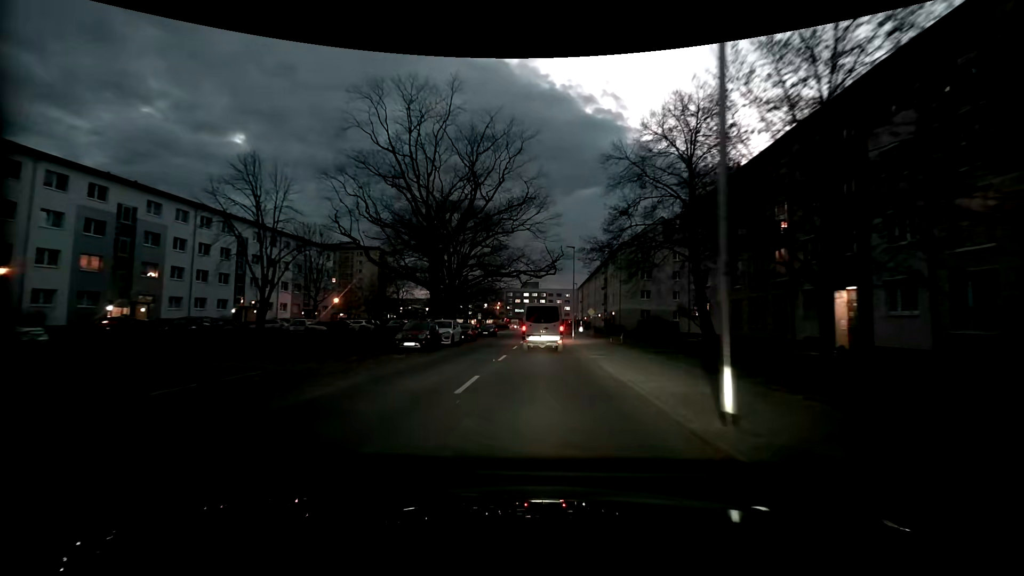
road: tertiary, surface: asphalt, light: Dusk
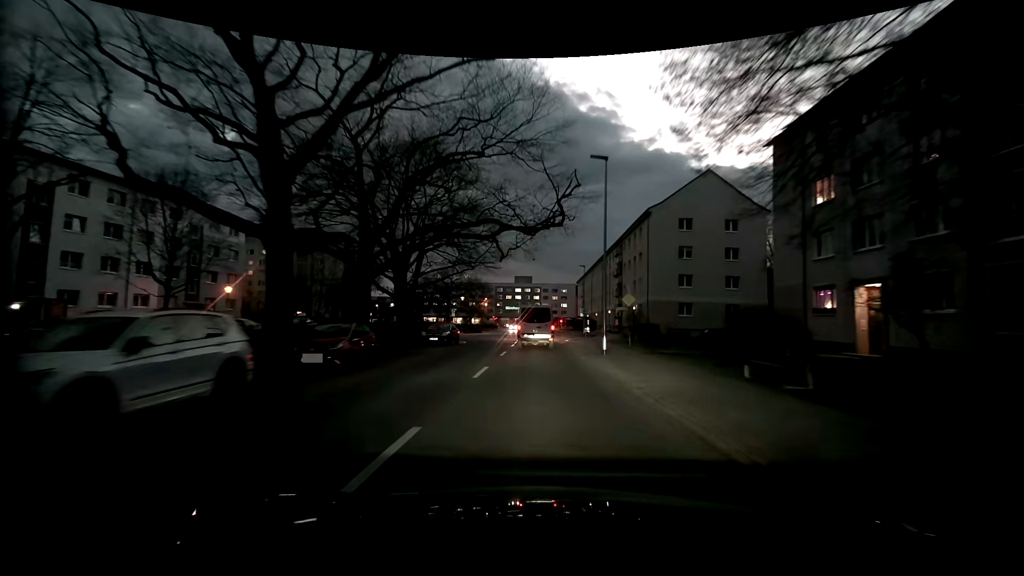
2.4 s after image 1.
(-0.1, +24.1) m; 0°
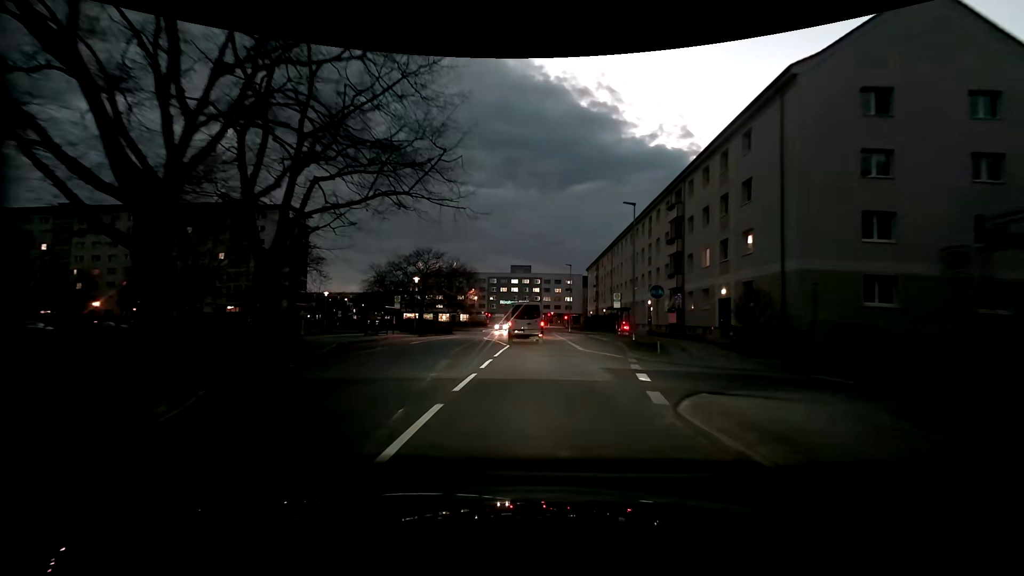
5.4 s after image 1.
(0.0, +30.0) m; 0°
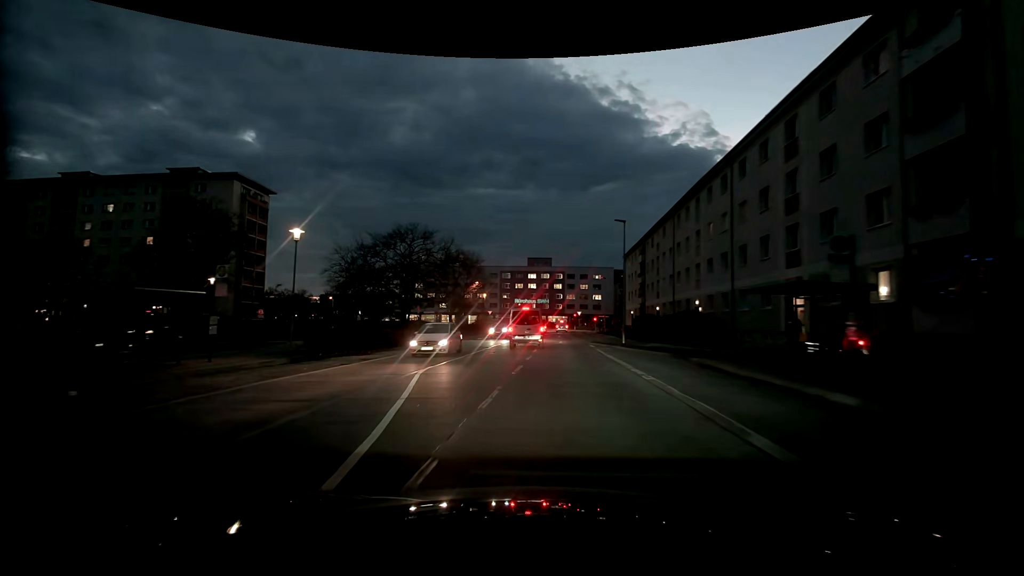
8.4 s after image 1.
(-0.4, +26.8) m; -3°
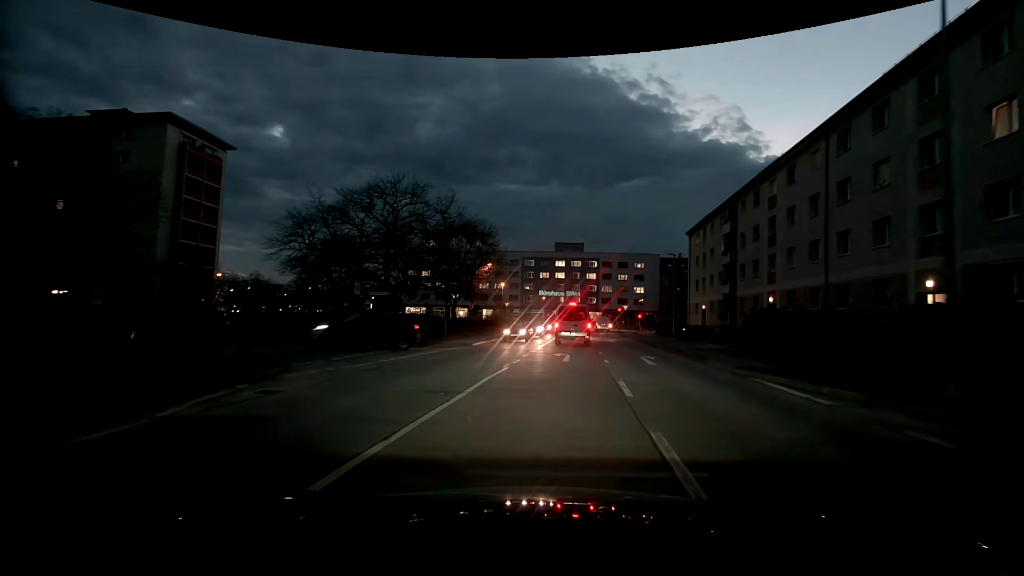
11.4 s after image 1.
(-1.0, +22.6) m; -2°
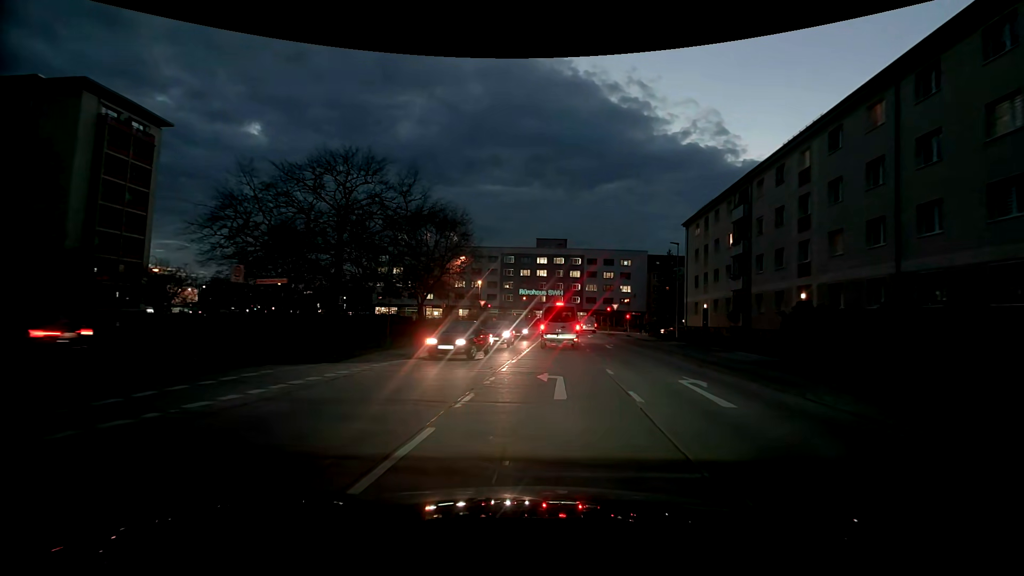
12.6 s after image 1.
(+0.1, +8.2) m; +2°
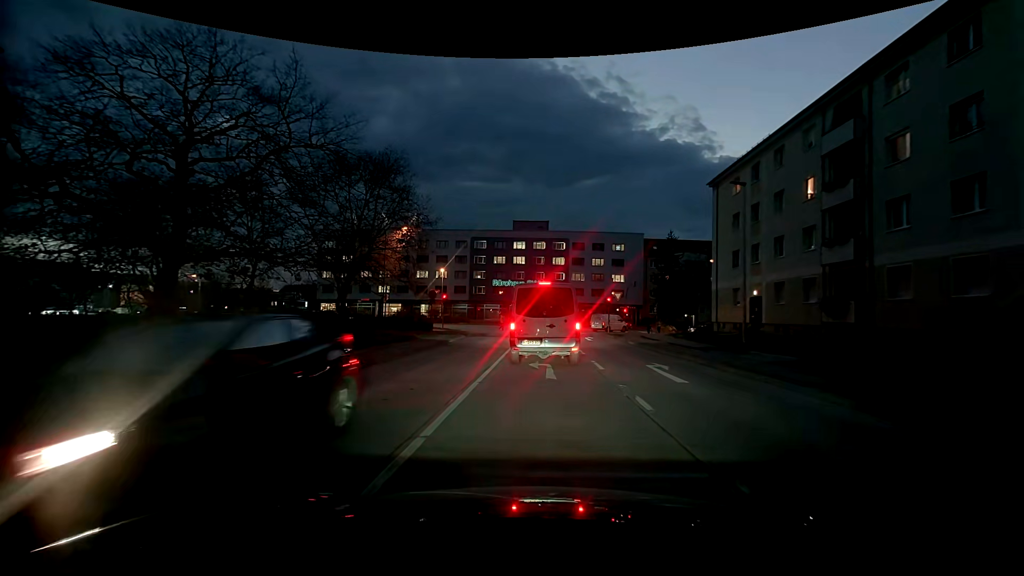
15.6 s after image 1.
(+0.4, +17.5) m; +2°
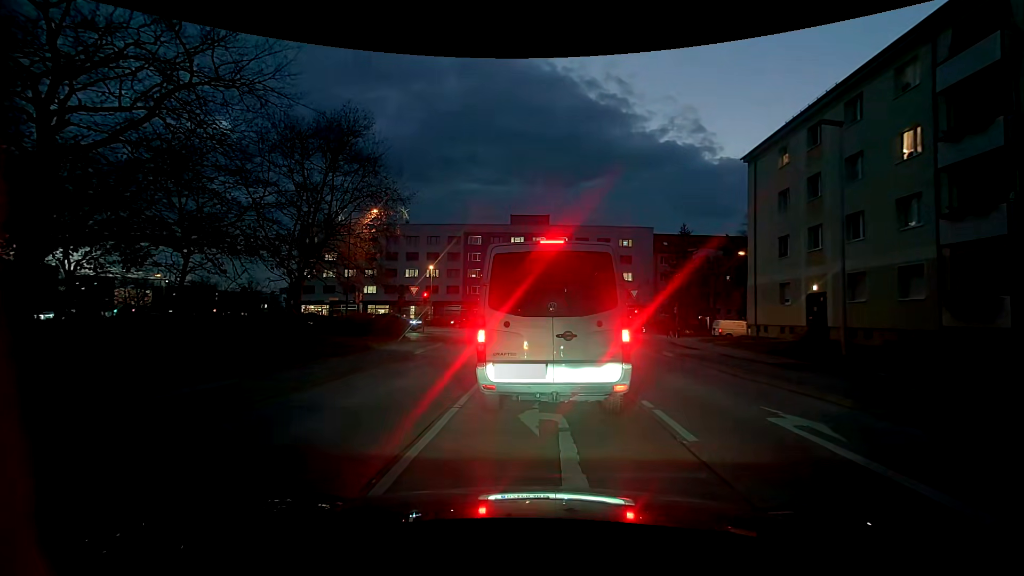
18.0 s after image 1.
(0.0, +7.4) m; +1°
(0, +10) (0, +20) (0, +30) (0, +40) (-2, +50) (-7, +58) (-15, +63) (-25, +64) (-35, +64) (-45, +63) m
